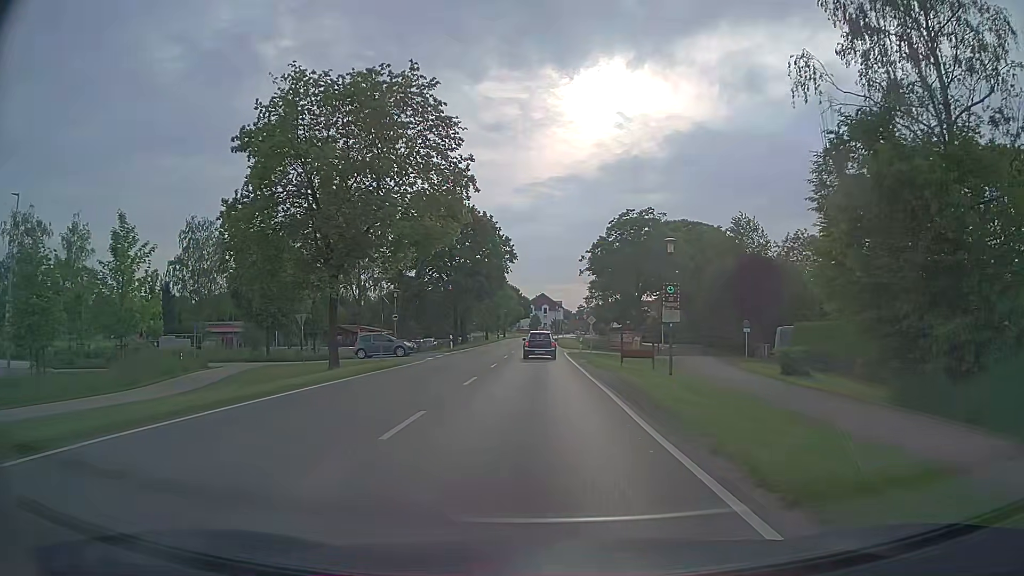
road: tertiary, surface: asphalt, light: Day
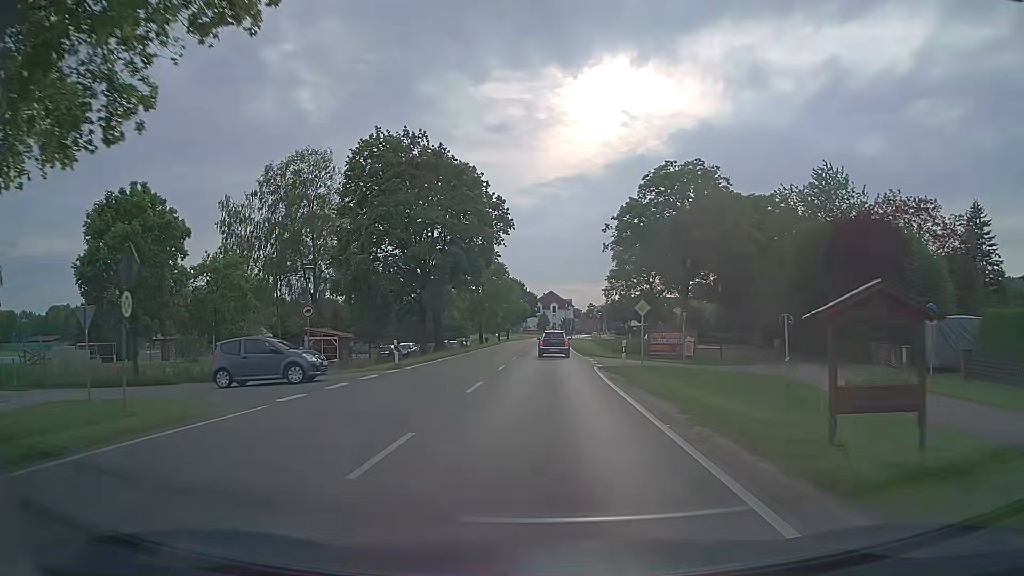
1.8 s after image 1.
(-0.1, +20.2) m; -1°
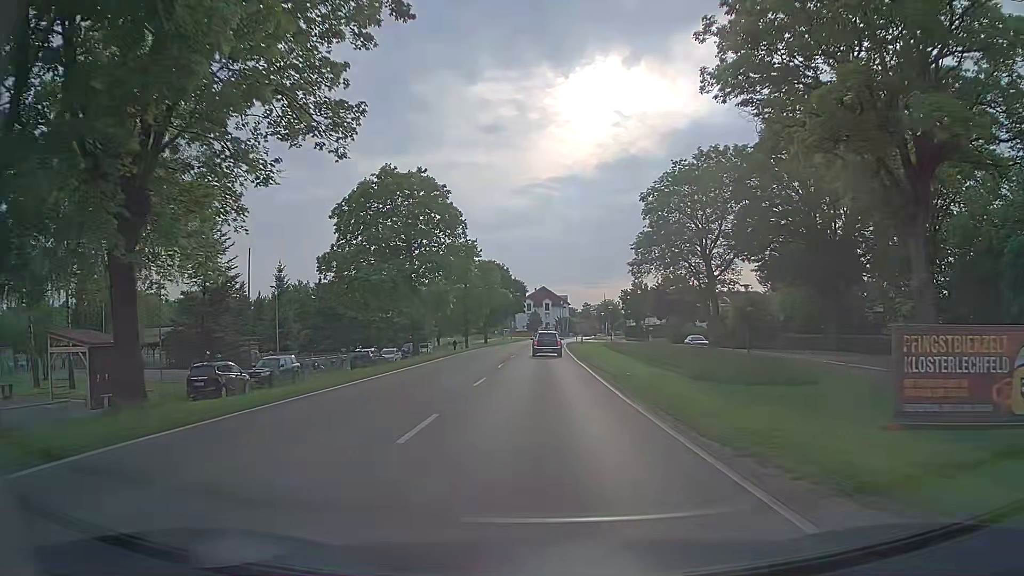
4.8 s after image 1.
(+0.3, +33.9) m; +1°
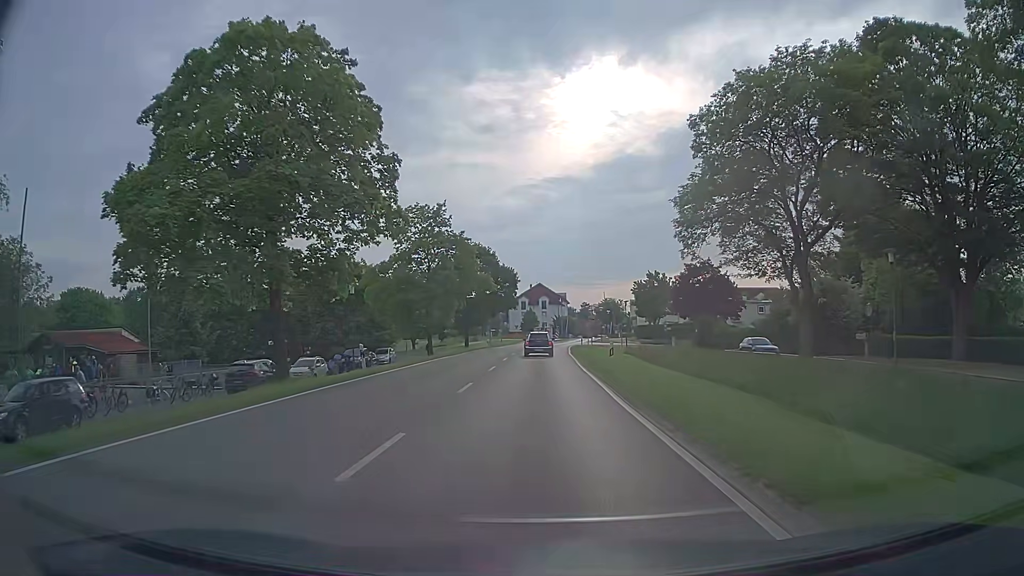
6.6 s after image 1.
(+0.1, +20.3) m; 0°
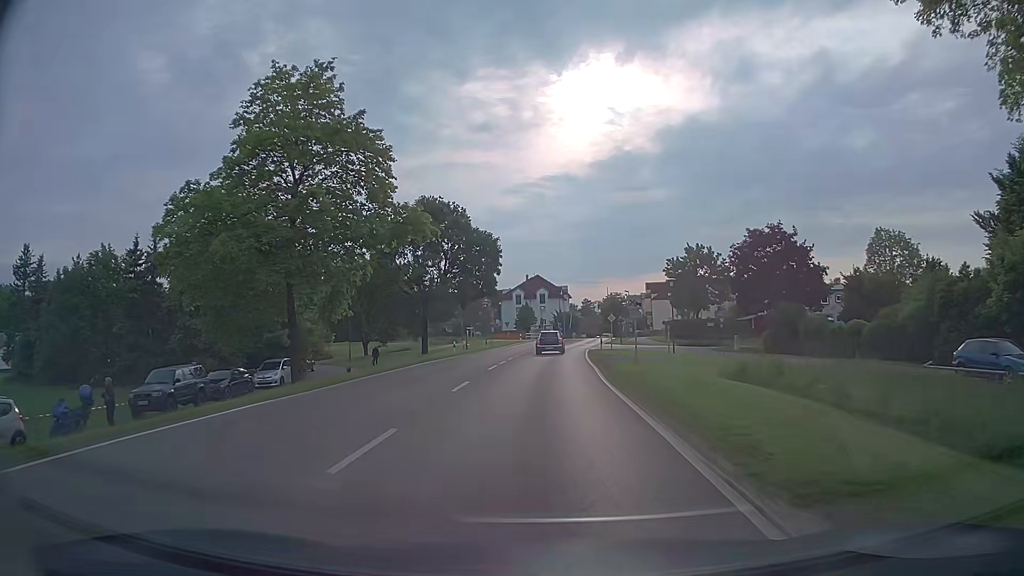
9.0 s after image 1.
(+0.2, +26.7) m; 0°
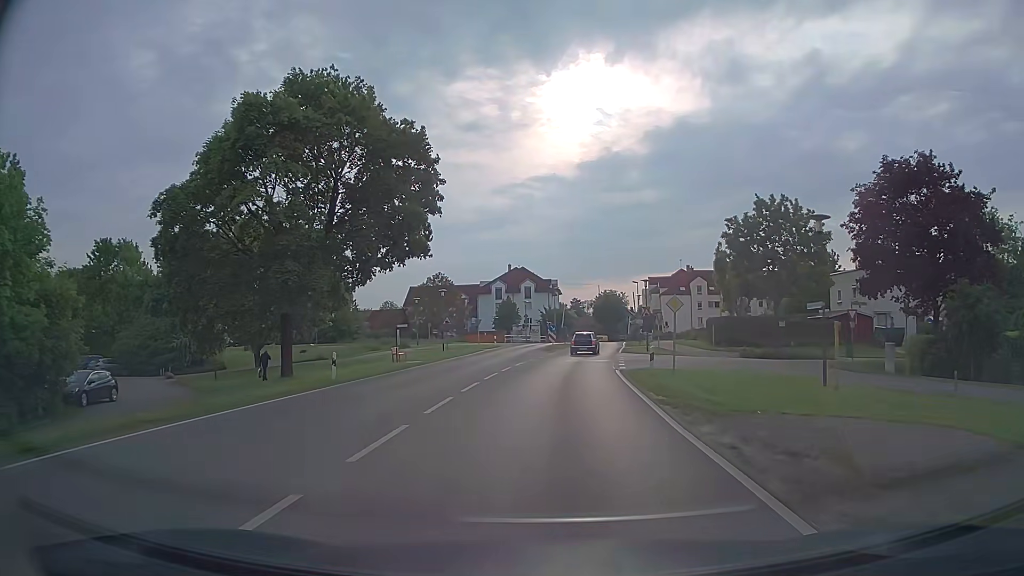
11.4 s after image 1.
(+0.1, +26.2) m; +1°
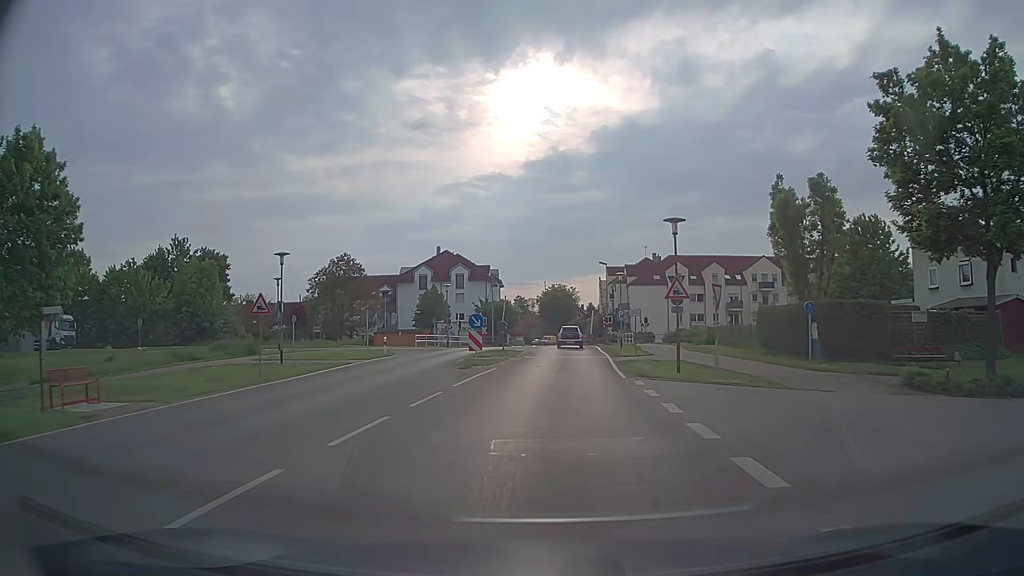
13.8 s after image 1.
(+0.9, +25.8) m; +5°
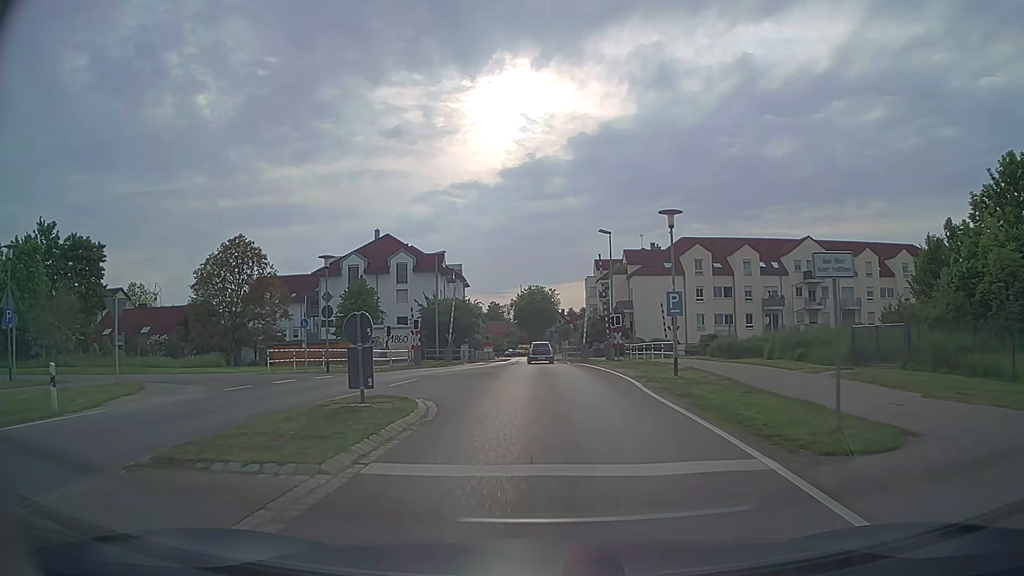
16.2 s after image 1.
(+0.6, +25.5) m; +2°
